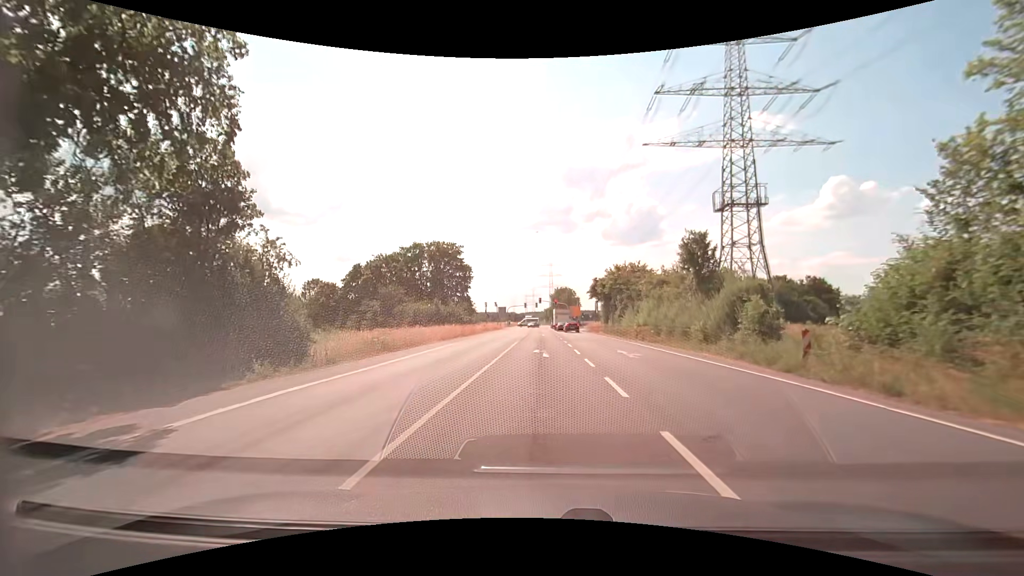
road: secondary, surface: asphalt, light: Day
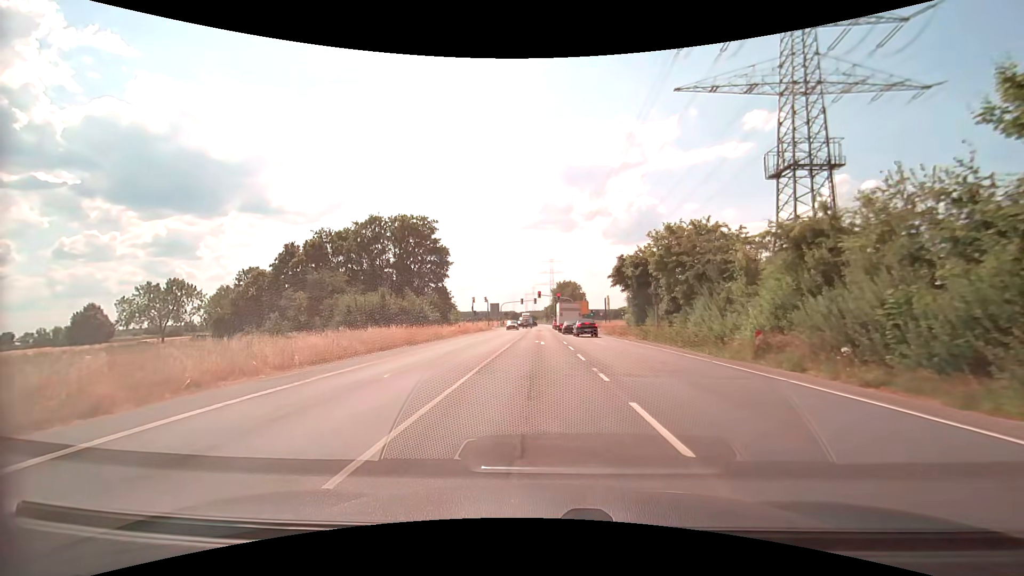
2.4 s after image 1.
(0.0, +22.0) m; 0°
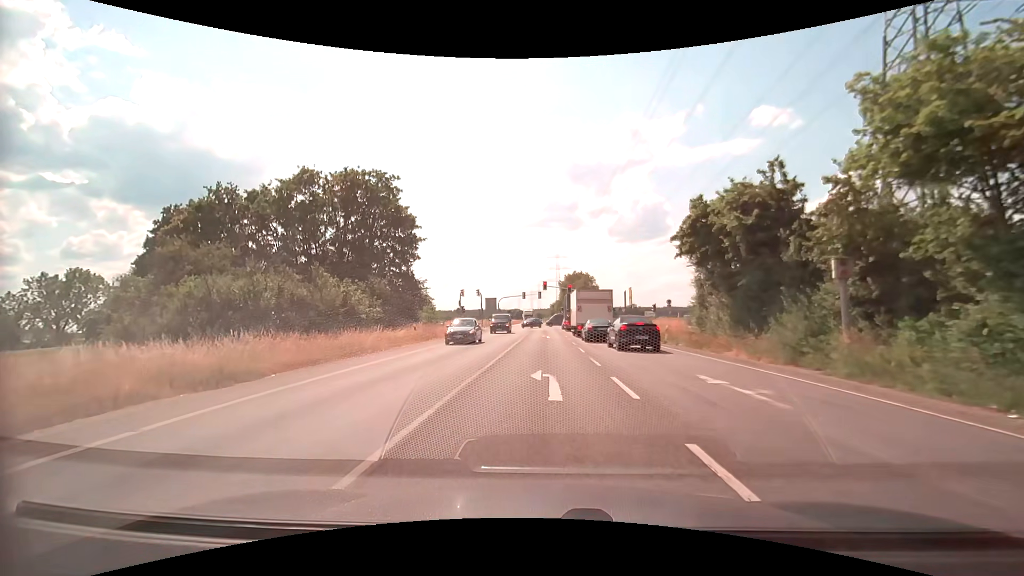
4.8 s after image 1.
(-0.2, +20.4) m; -1°
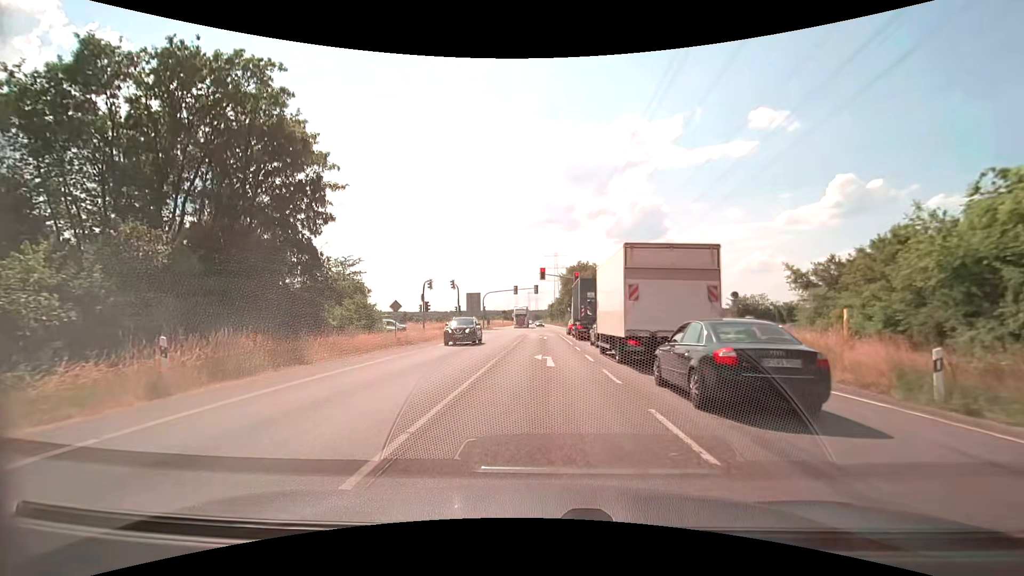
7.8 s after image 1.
(-0.1, +21.5) m; 0°
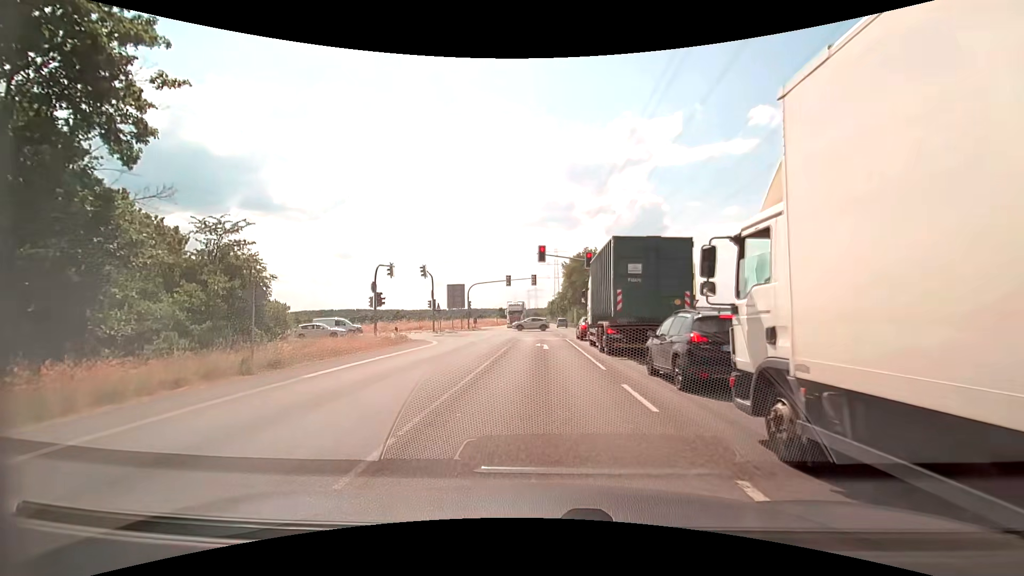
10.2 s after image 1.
(0.0, +15.1) m; 0°
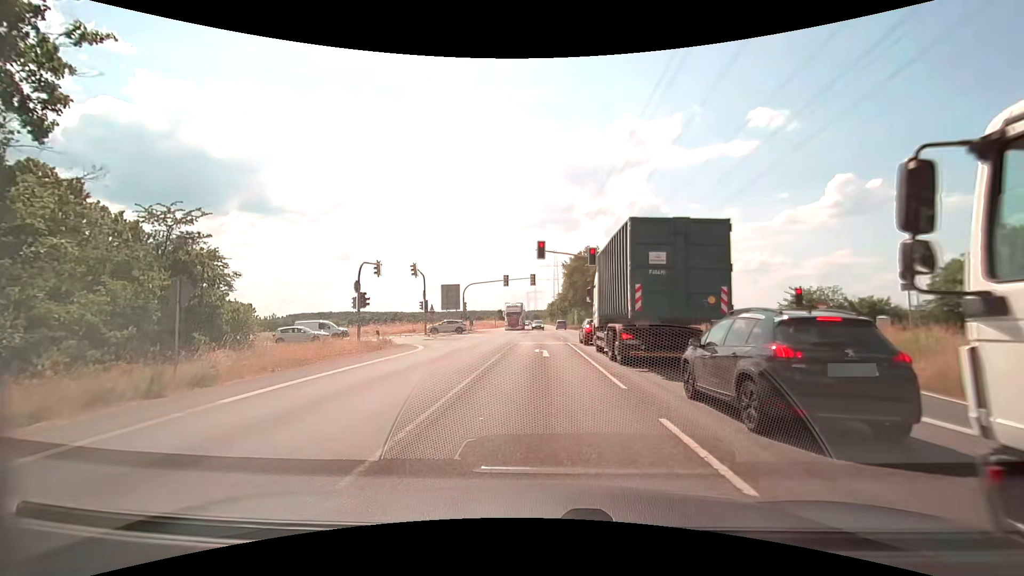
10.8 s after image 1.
(0.0, +3.3) m; 0°
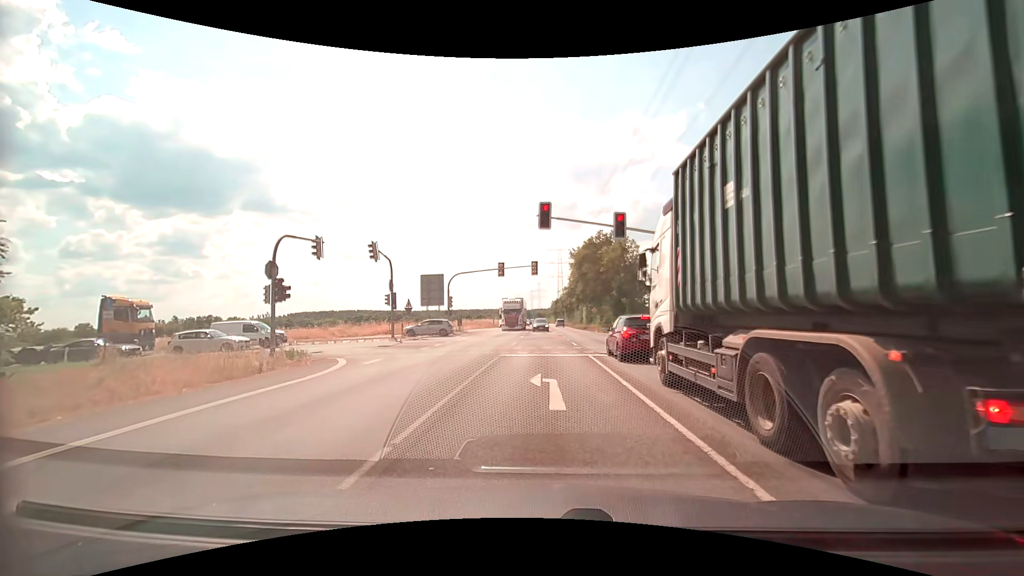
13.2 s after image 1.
(0.0, +11.4) m; -1°
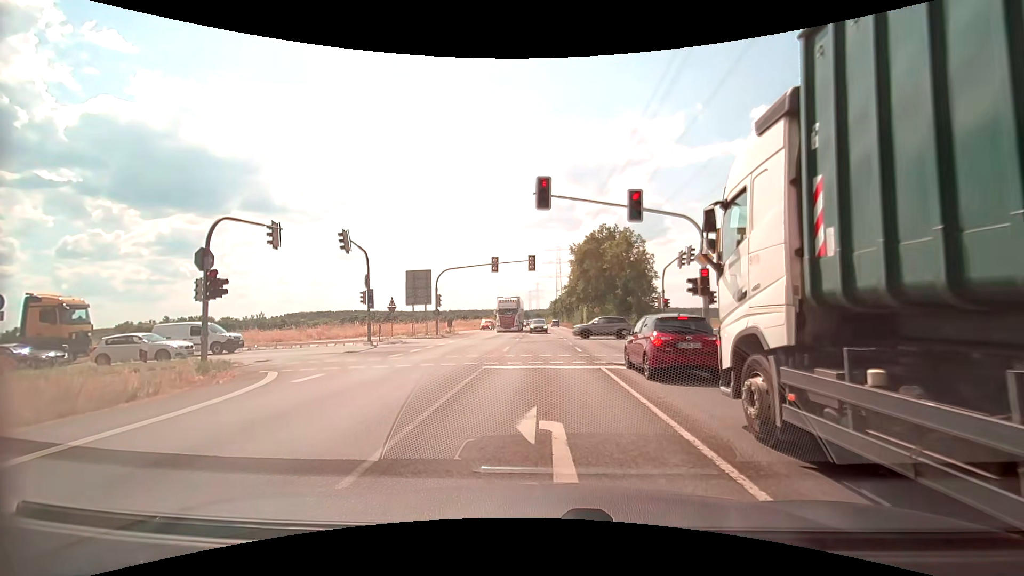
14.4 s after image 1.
(0.0, +4.5) m; -1°
